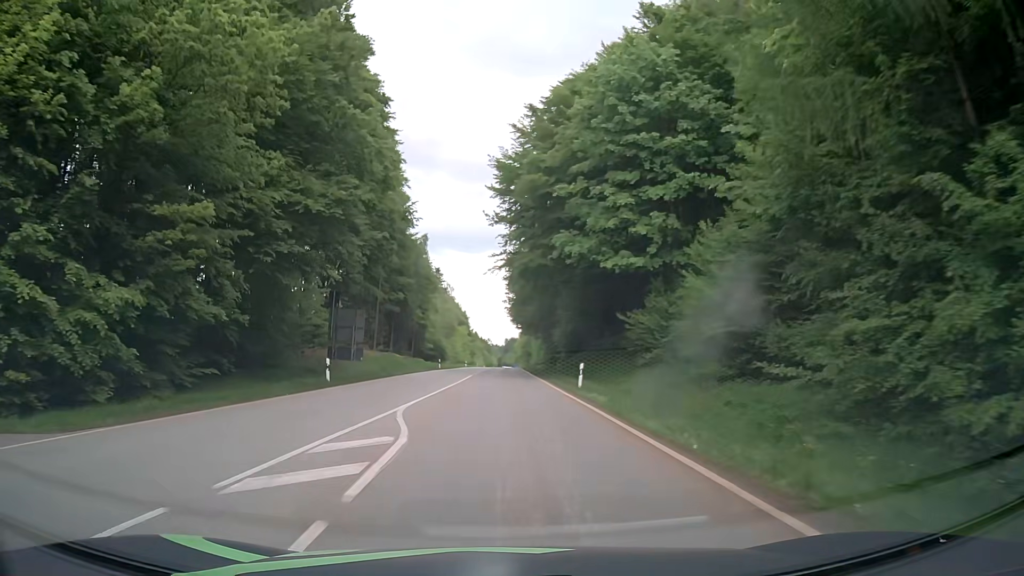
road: secondary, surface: asphalt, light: Day
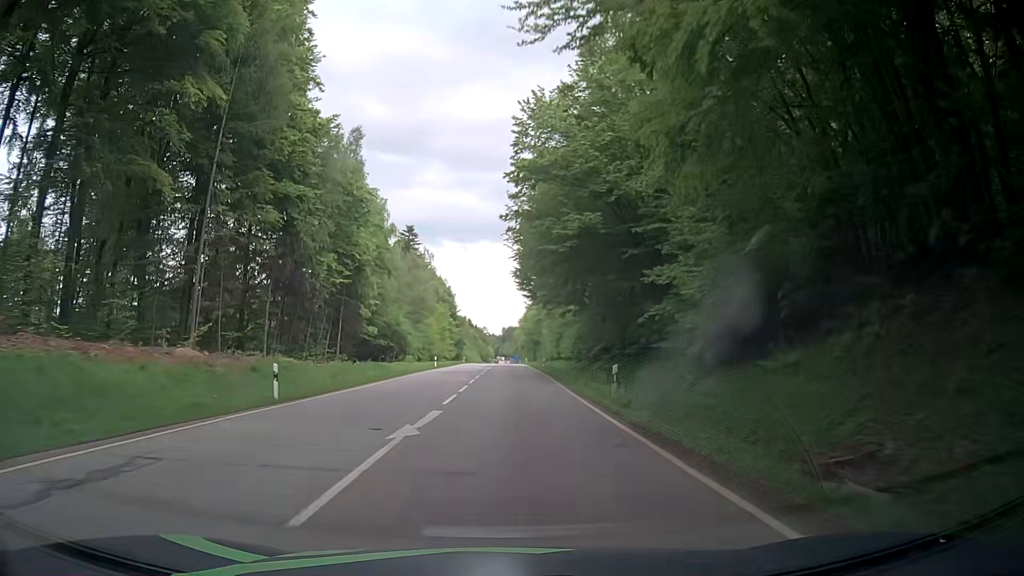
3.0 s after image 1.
(-0.7, +50.7) m; 0°
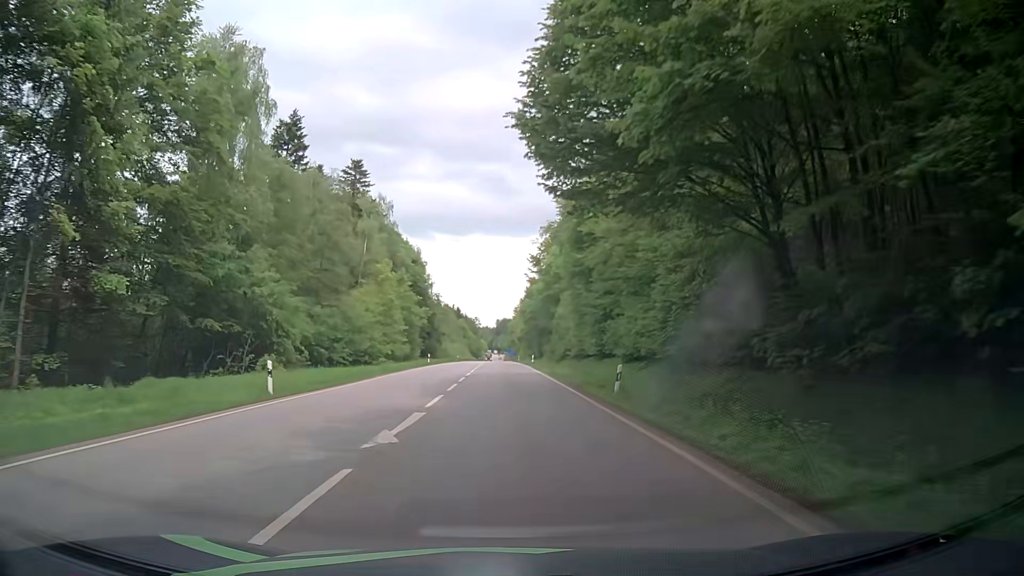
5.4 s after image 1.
(+0.4, +44.2) m; +1°
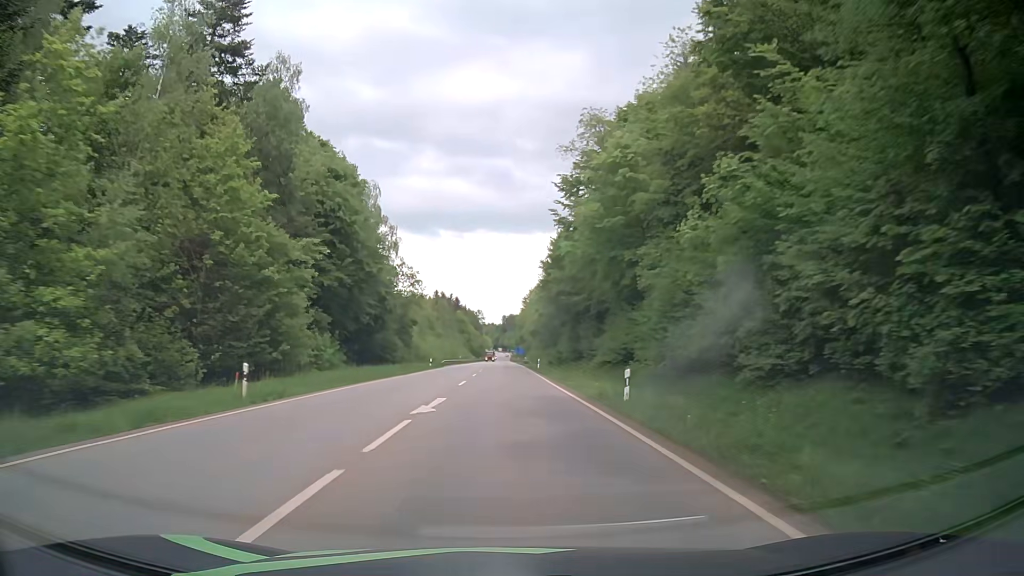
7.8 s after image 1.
(-0.6, +48.8) m; -2°
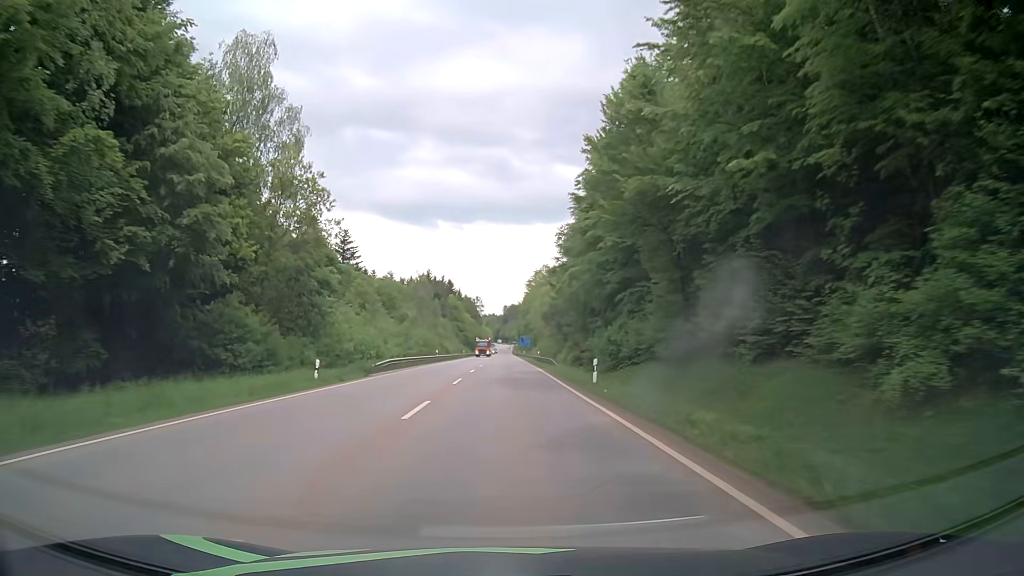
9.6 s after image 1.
(+0.4, +39.4) m; 0°
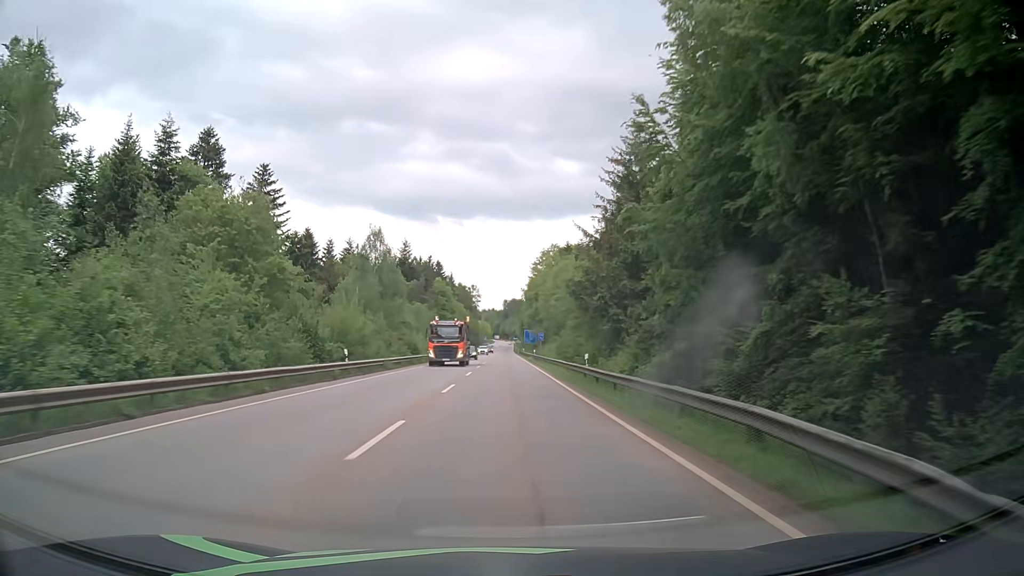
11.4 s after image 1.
(+0.3, +40.9) m; +1°
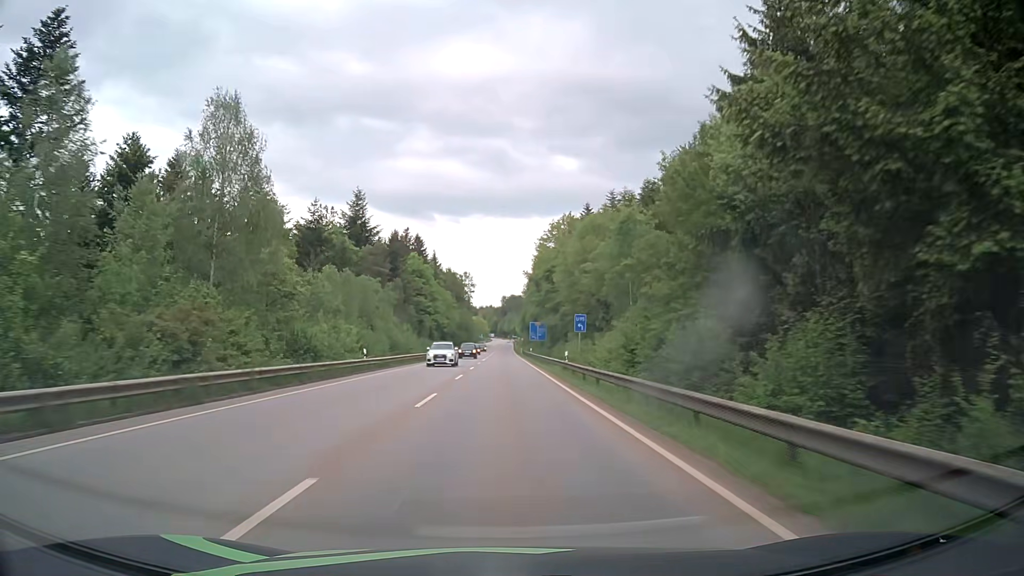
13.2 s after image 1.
(0.0, +41.7) m; 0°
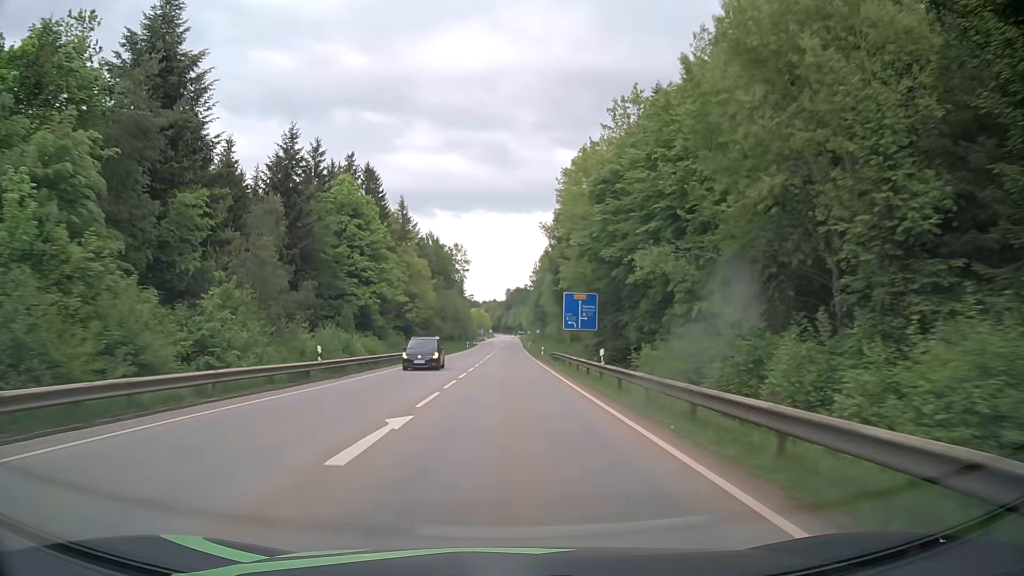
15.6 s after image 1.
(+0.1, +55.8) m; 0°
(0, +10) (0, +20) (0, +30) (0, +40) (0, +50) (0, +60) (0, +70) (0, +80) (+1, +90) (+1, +100) m
